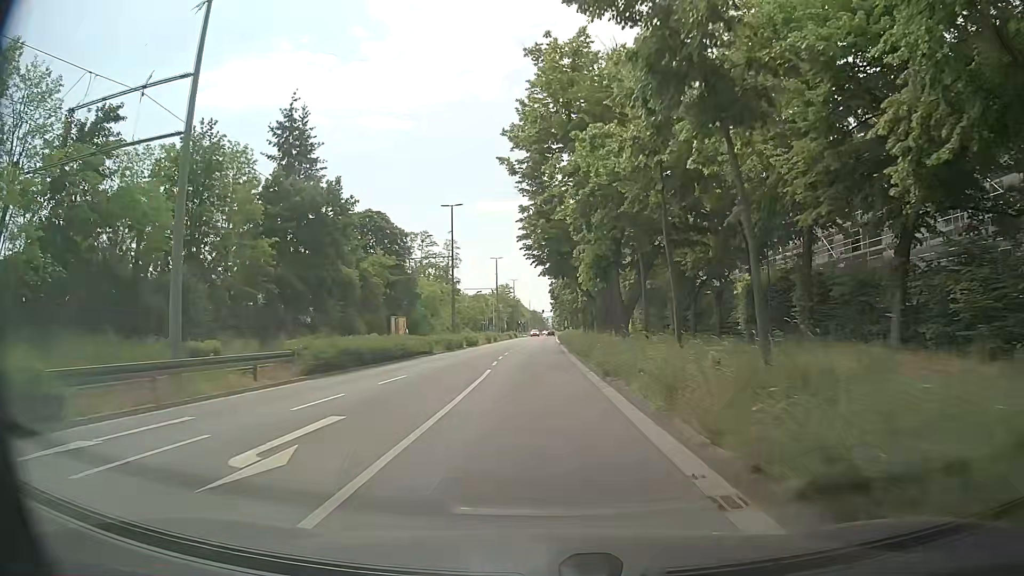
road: tertiary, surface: asphalt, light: Day
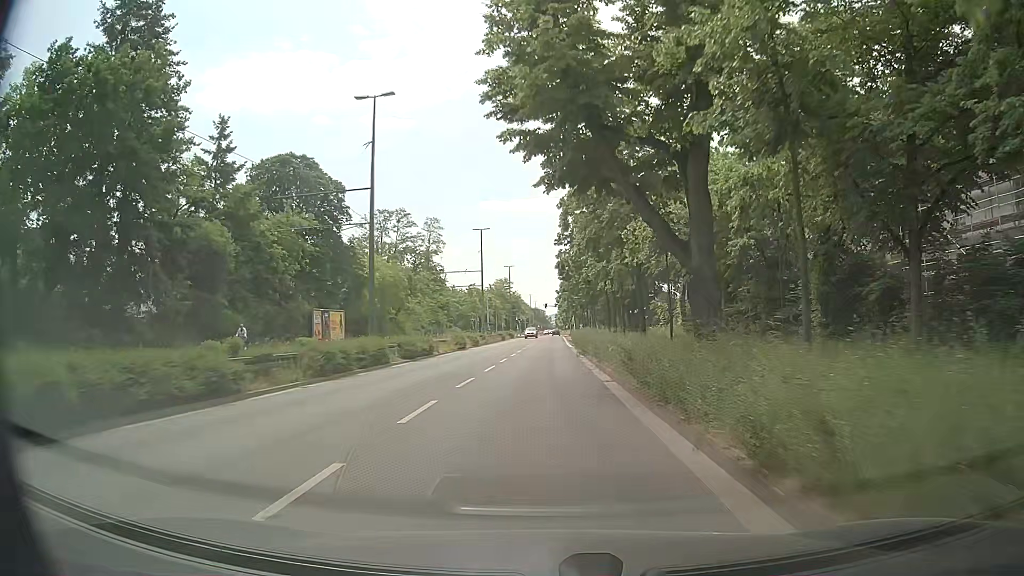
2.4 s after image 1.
(+0.1, +28.2) m; +1°
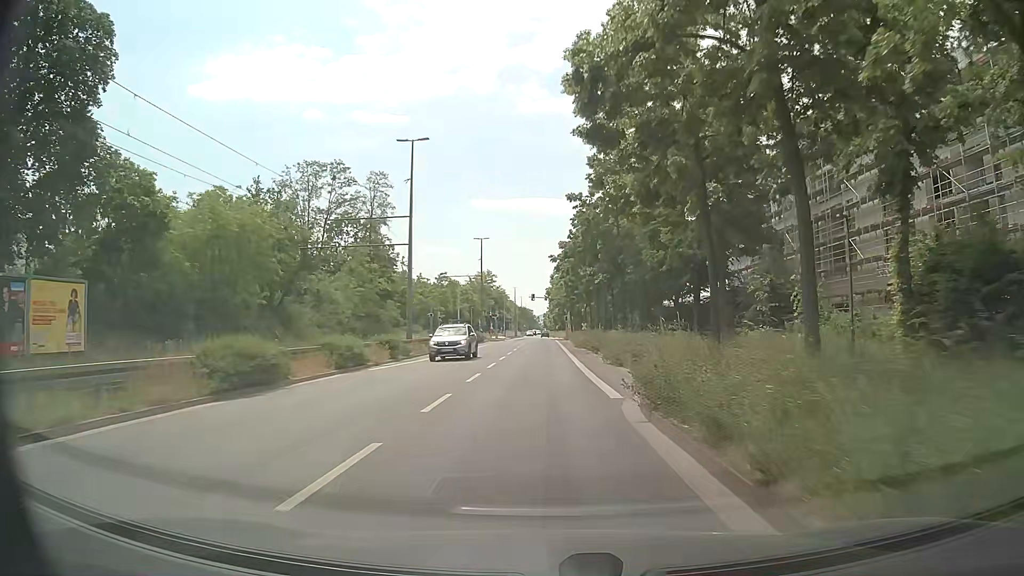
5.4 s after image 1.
(-0.4, +35.0) m; 0°
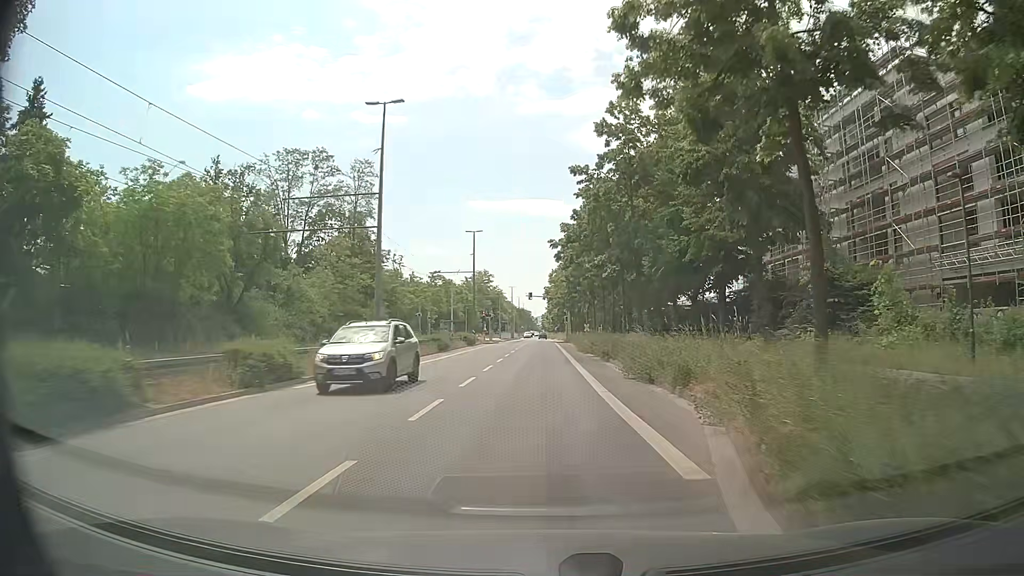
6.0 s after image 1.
(0.0, +7.0) m; +1°
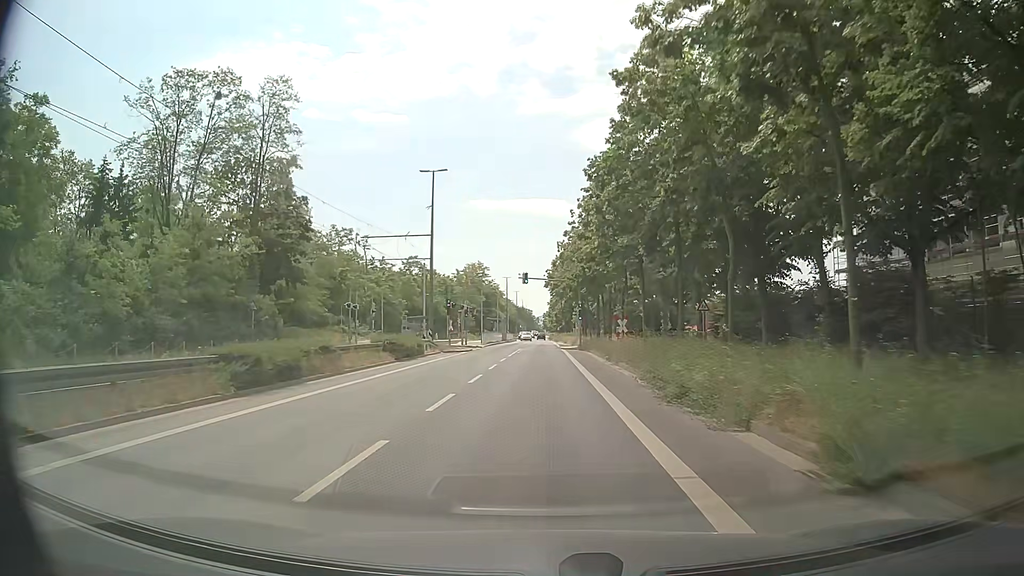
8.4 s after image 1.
(-0.1, +28.8) m; 0°
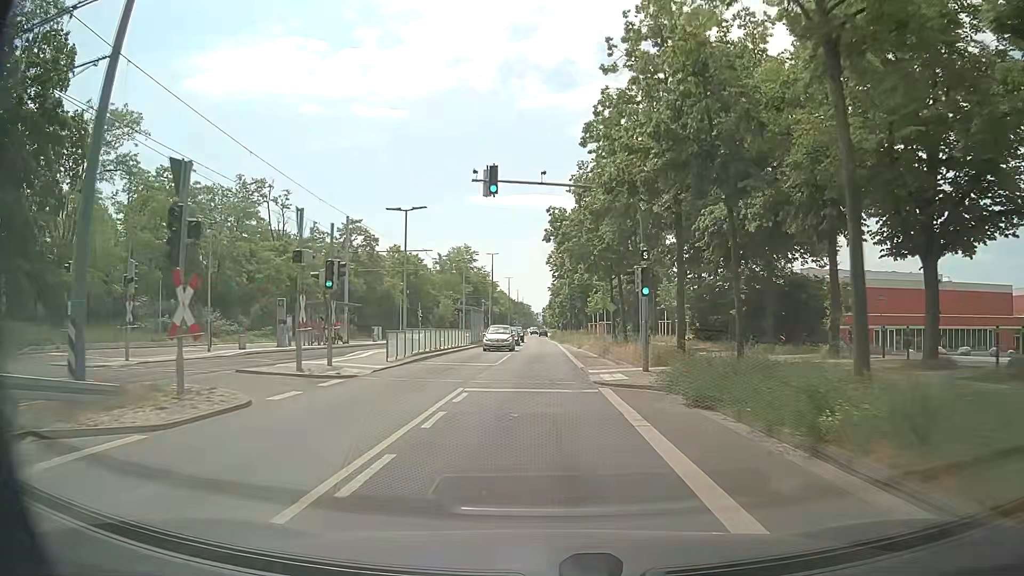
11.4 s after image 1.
(+0.2, +35.6) m; -1°
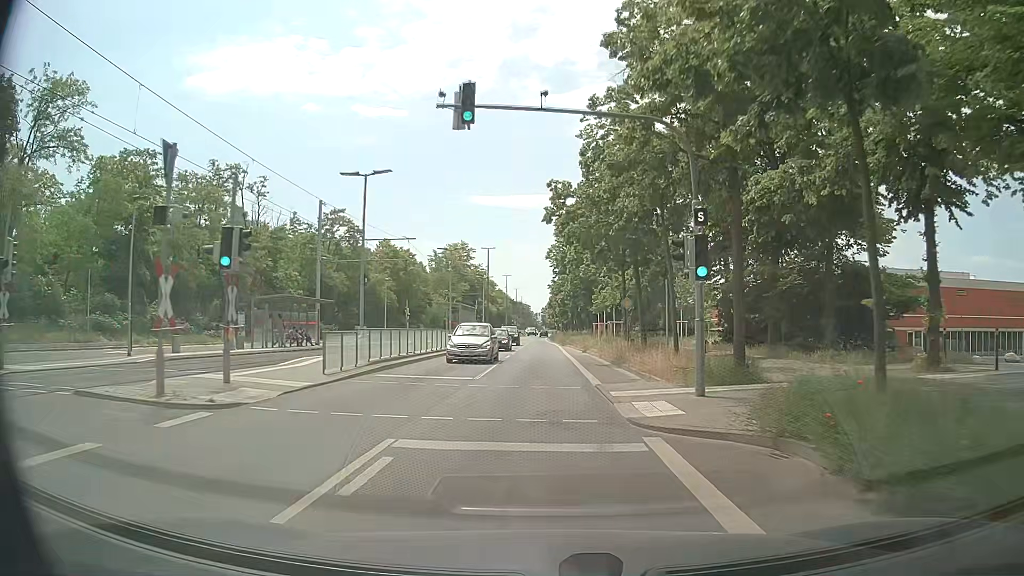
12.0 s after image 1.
(0.0, +7.0) m; +1°
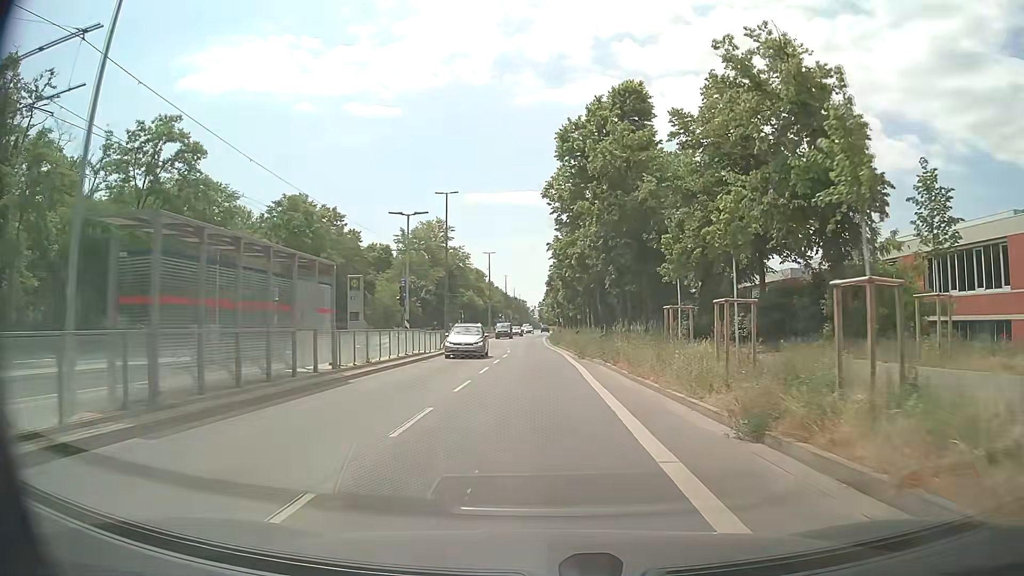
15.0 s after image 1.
(+0.2, +35.9) m; +1°
(0, +10) (0, +20) (0, +30) (-1, +40) (-1, +50) (-1, +60) (-2, +70) (-2, +80) (-2, +90) (-2, +100) m
